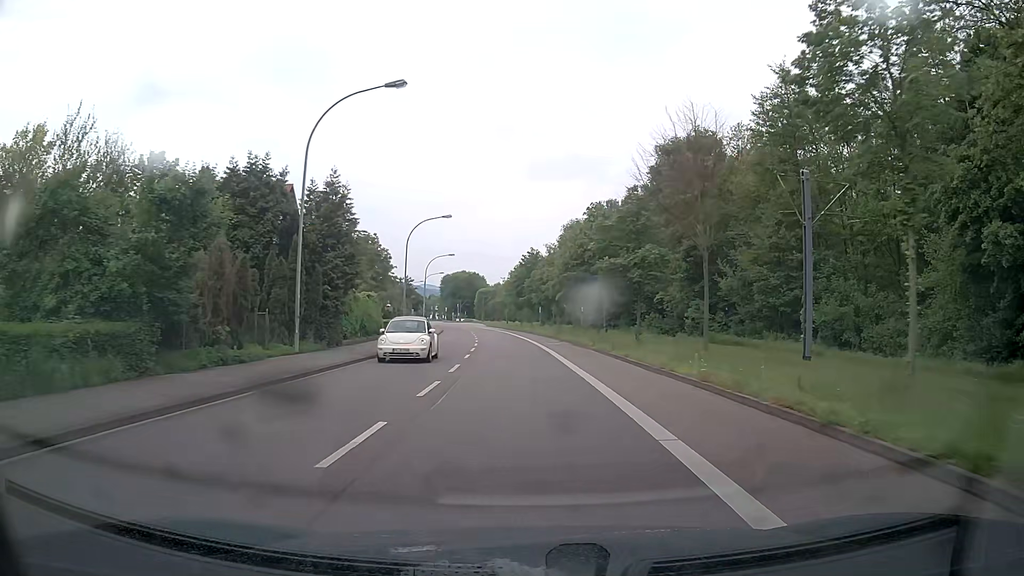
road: tertiary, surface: asphalt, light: Day
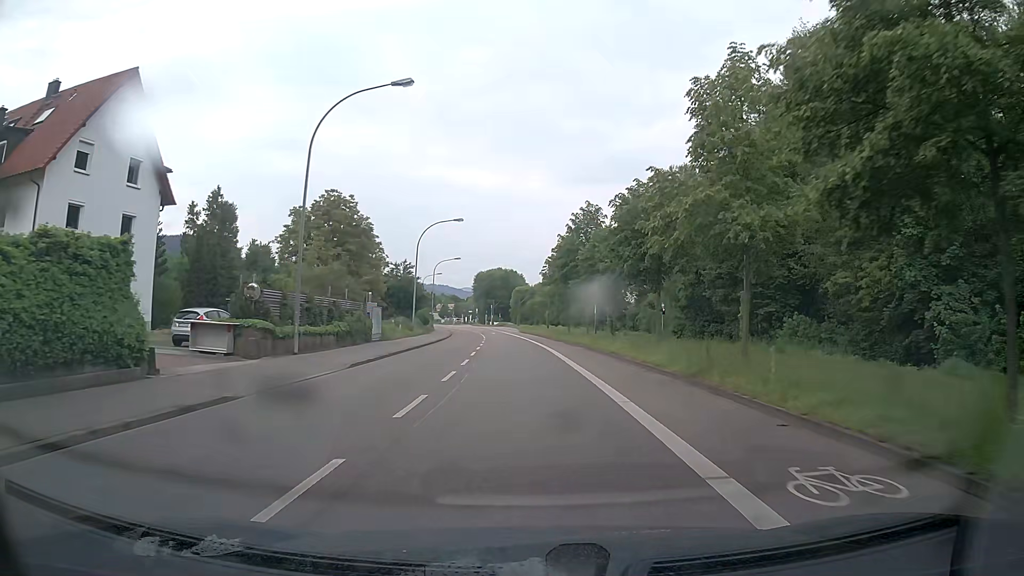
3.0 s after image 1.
(-0.7, +33.1) m; -2°
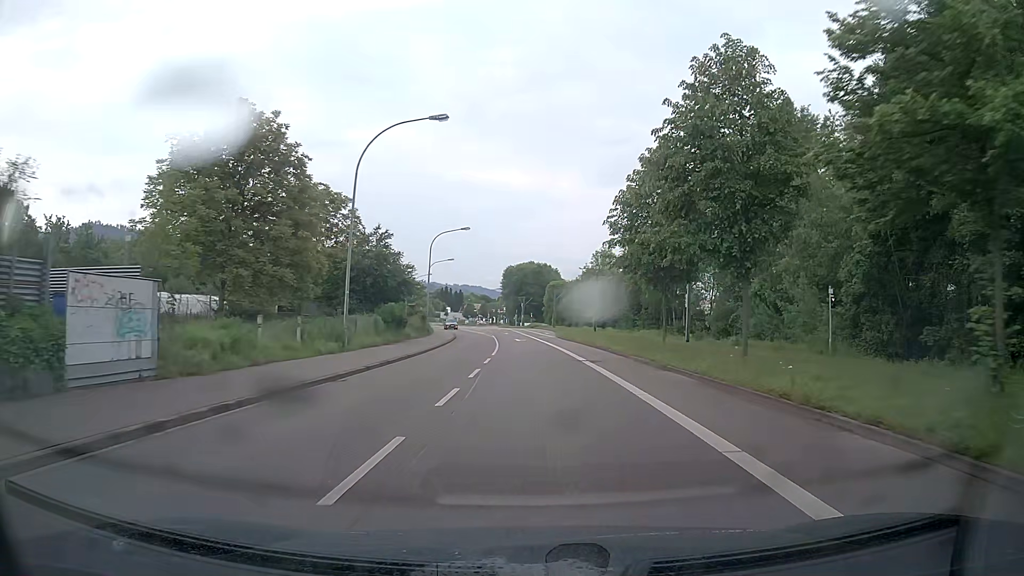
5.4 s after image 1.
(-1.3, +28.8) m; -4°
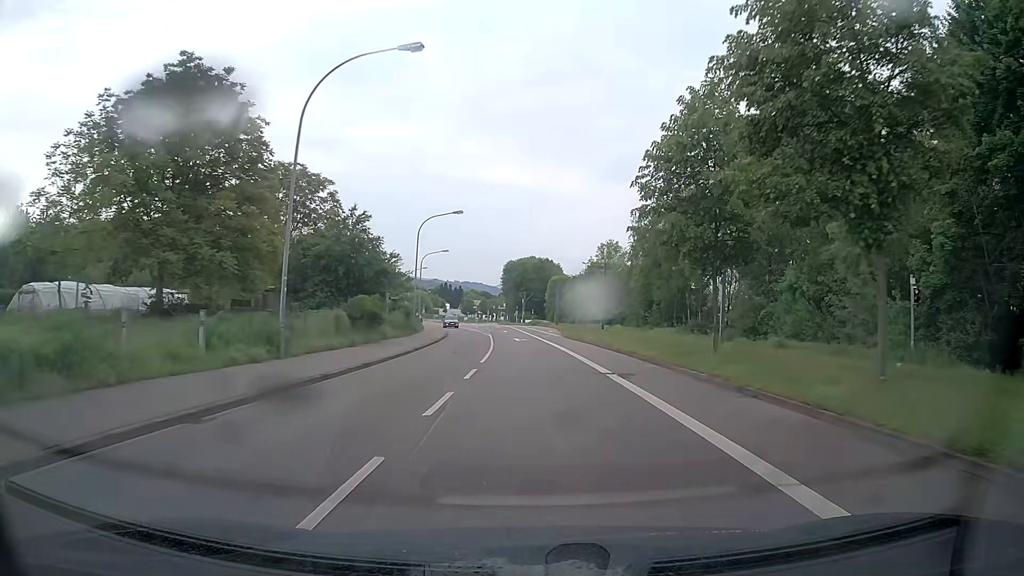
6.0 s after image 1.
(0.0, +7.4) m; 0°
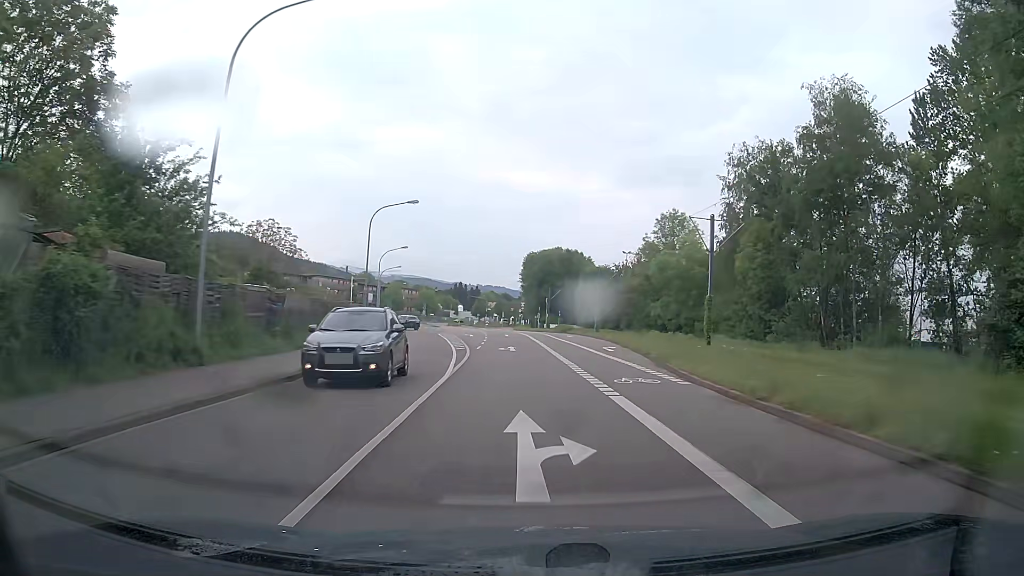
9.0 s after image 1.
(-0.3, +37.0) m; -1°
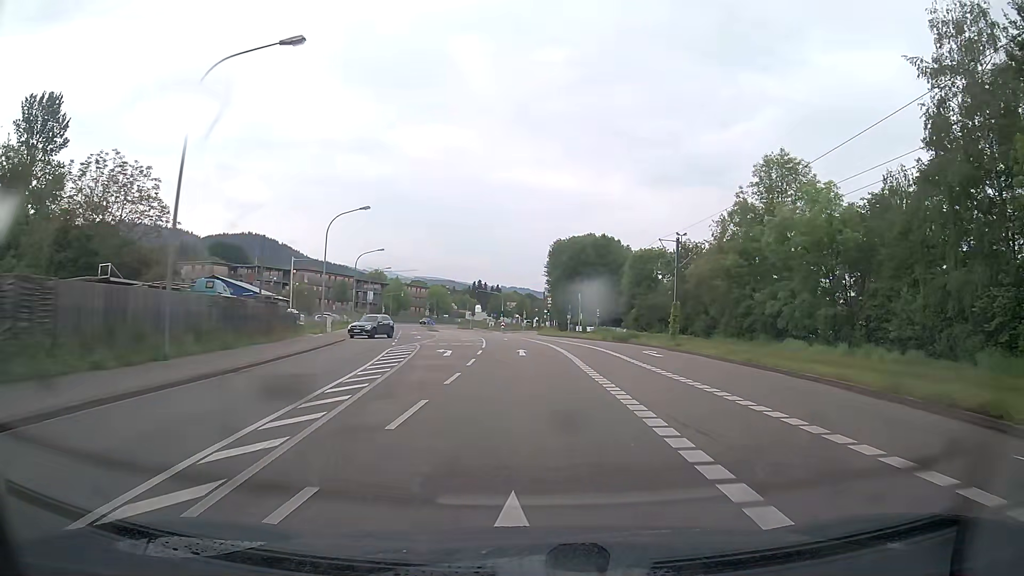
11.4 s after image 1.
(-0.7, +29.7) m; -2°
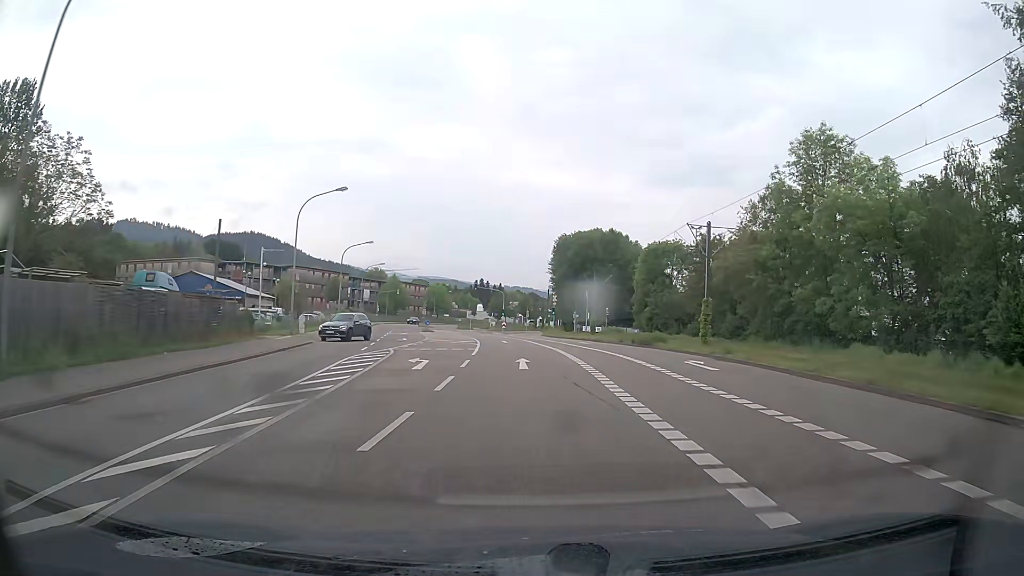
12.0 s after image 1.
(0.0, +7.5) m; 0°
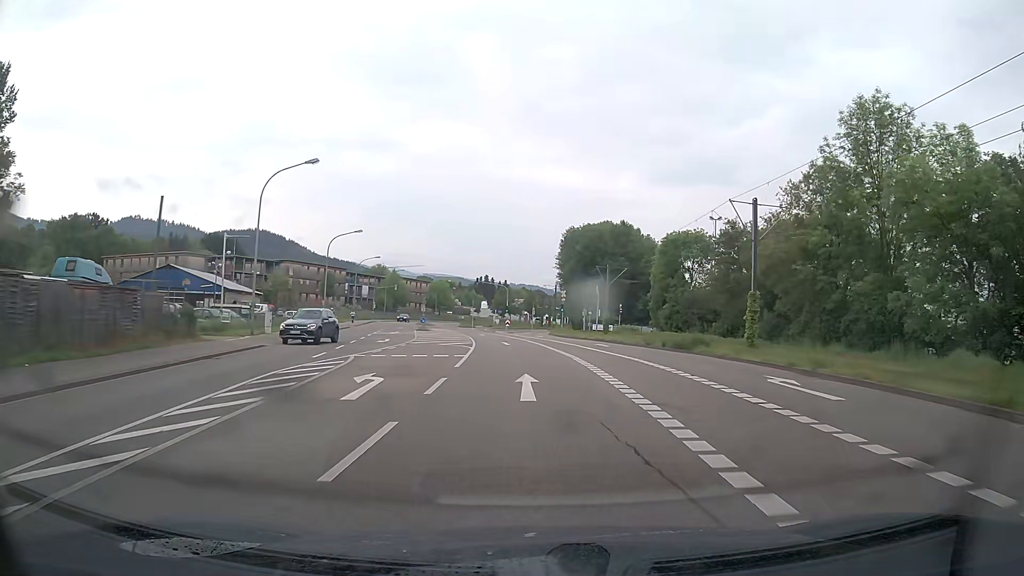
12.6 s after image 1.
(0.0, +7.4) m; 0°
(0, +10) (0, +20) (-1, +30) (-1, +40) (-2, +50) (-4, +60) (-5, +70) (-7, +80) (-9, +89) (-11, +99) m
